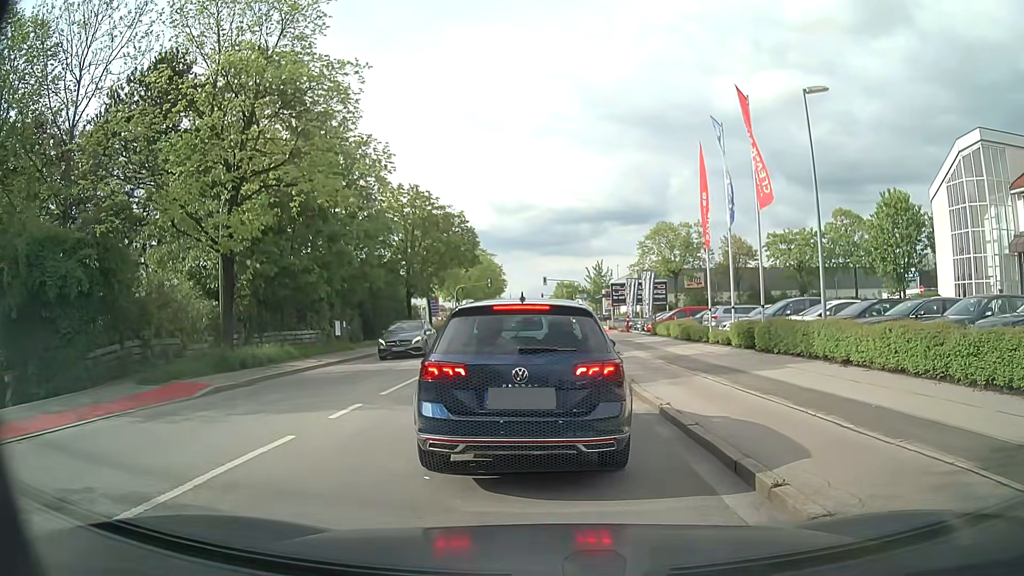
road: secondary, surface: asphalt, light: Day
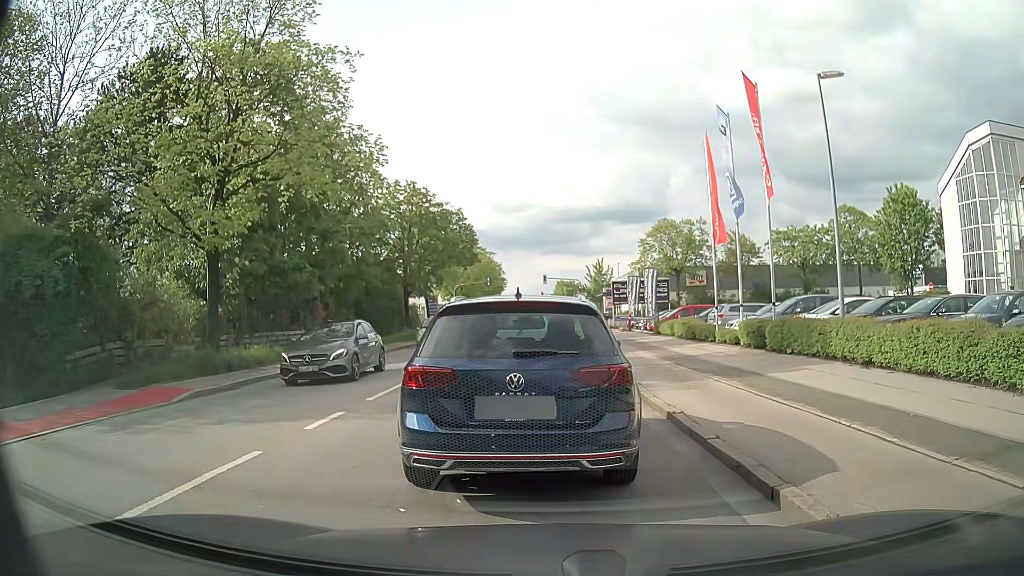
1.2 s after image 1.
(0.0, +1.0) m; 0°
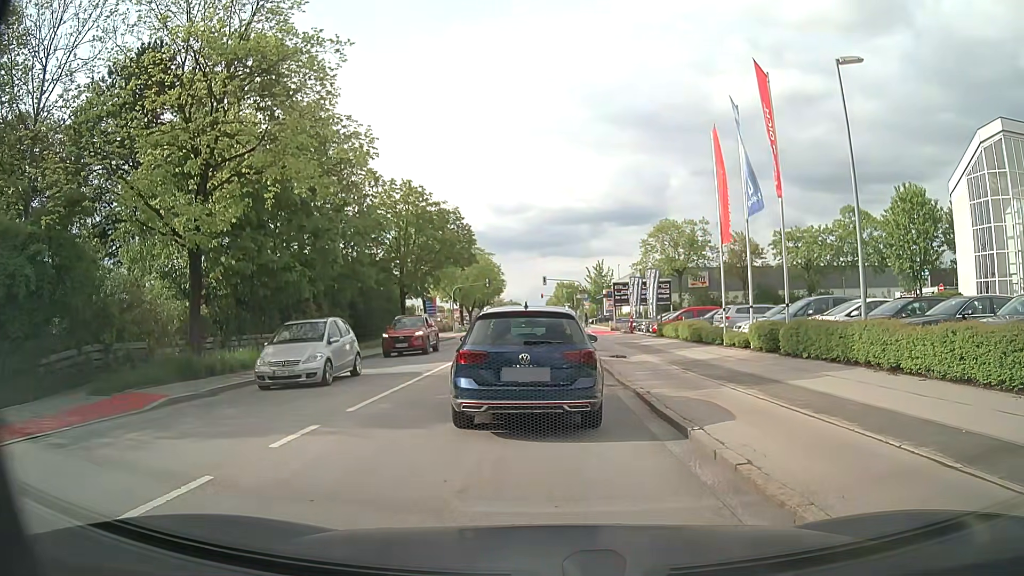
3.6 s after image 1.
(0.0, +1.2) m; 0°
